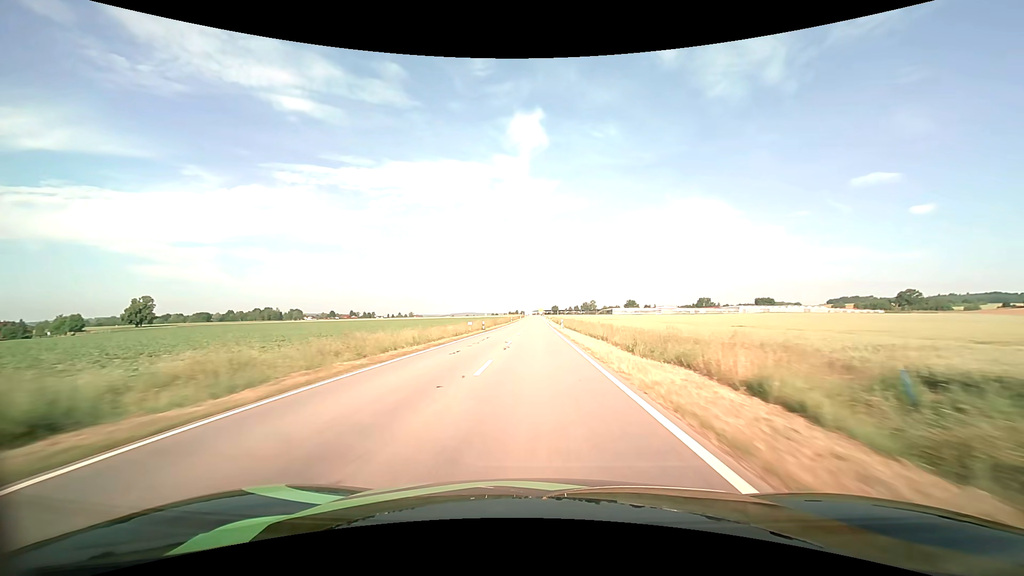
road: tertiary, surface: asphalt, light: Day
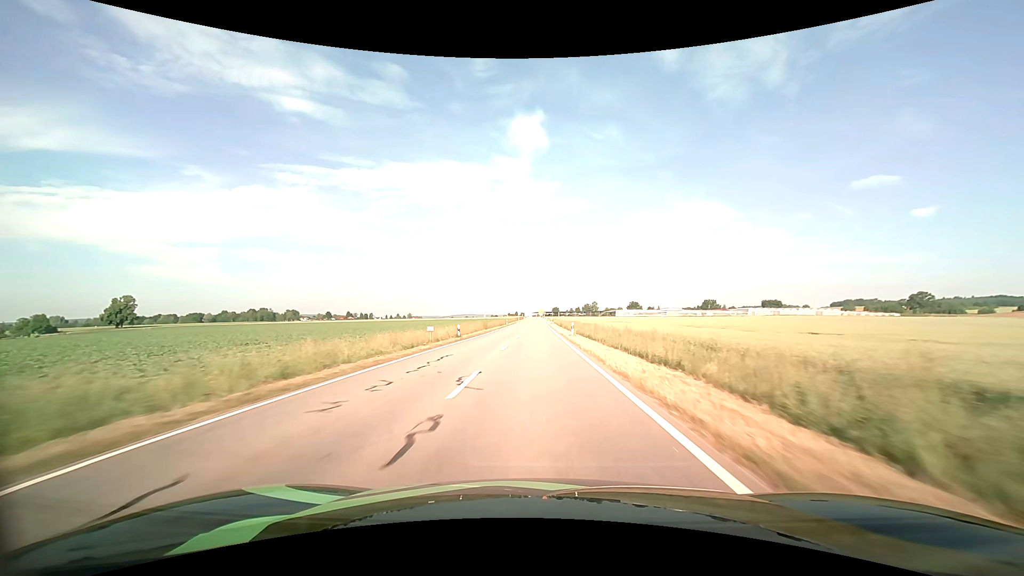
(0.0, +15.4) m; 0°
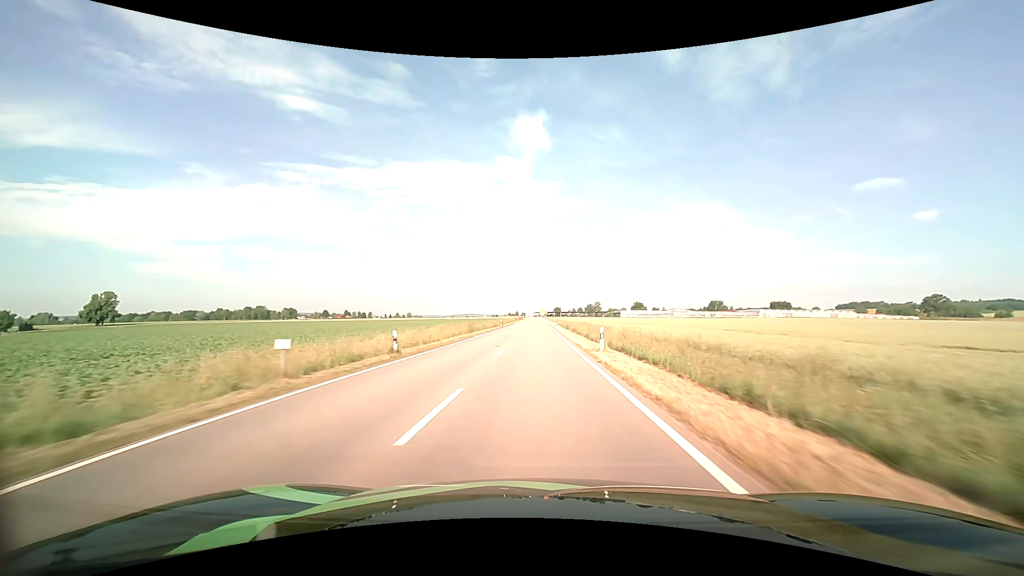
(0.0, +15.9) m; 0°
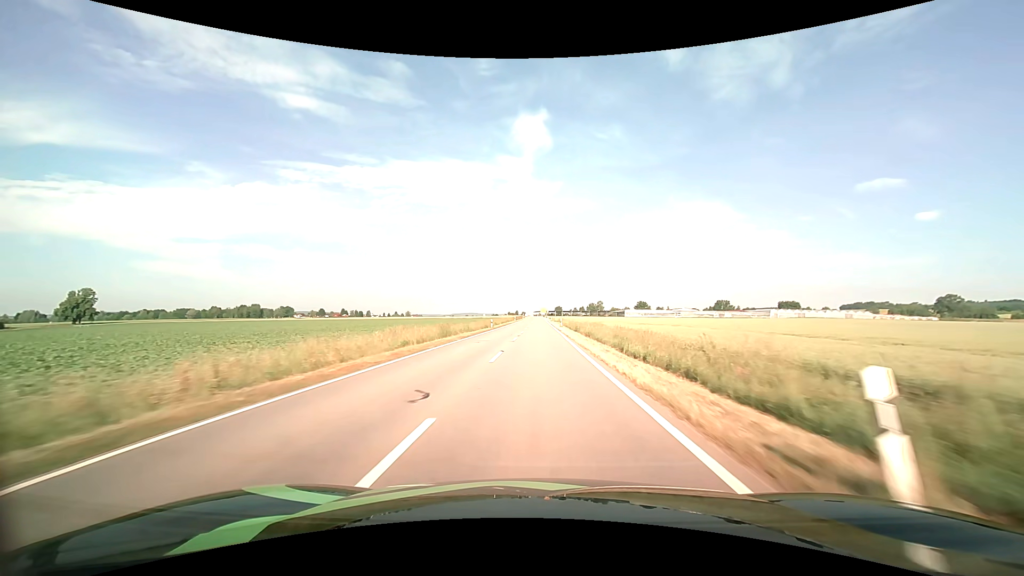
(0.0, +15.0) m; 0°
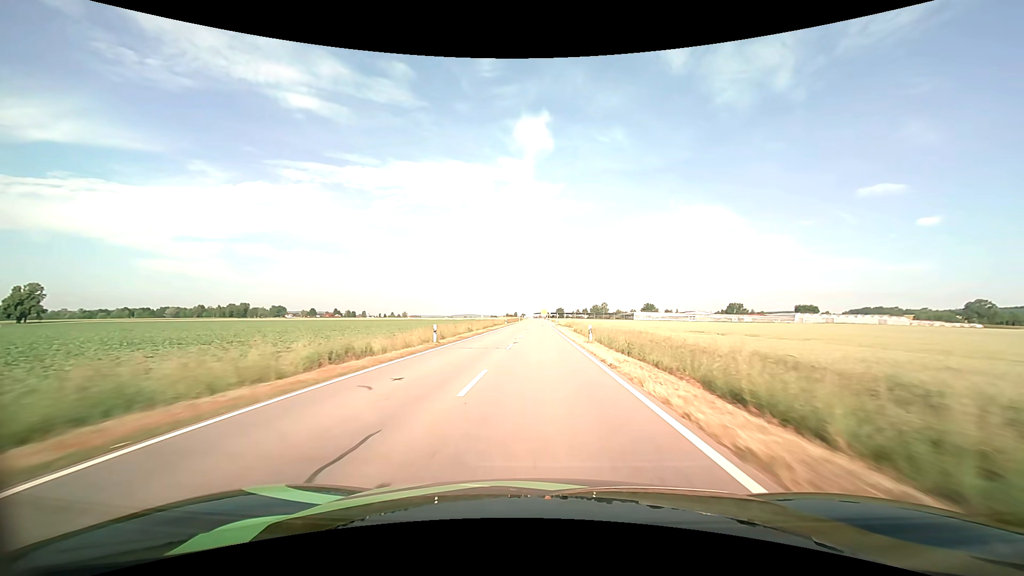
(0.0, +30.9) m; 0°
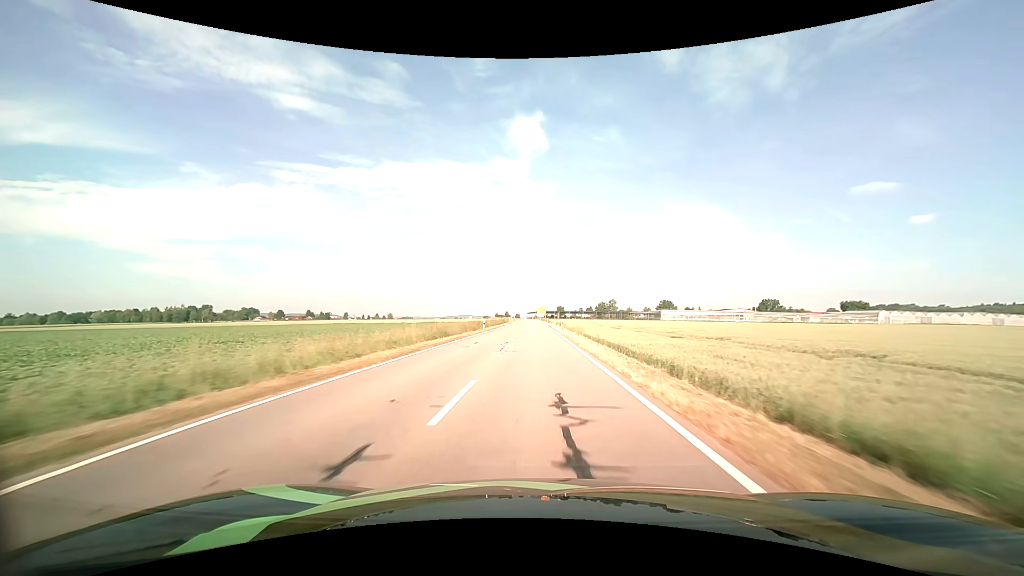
(+0.3, +77.2) m; +1°
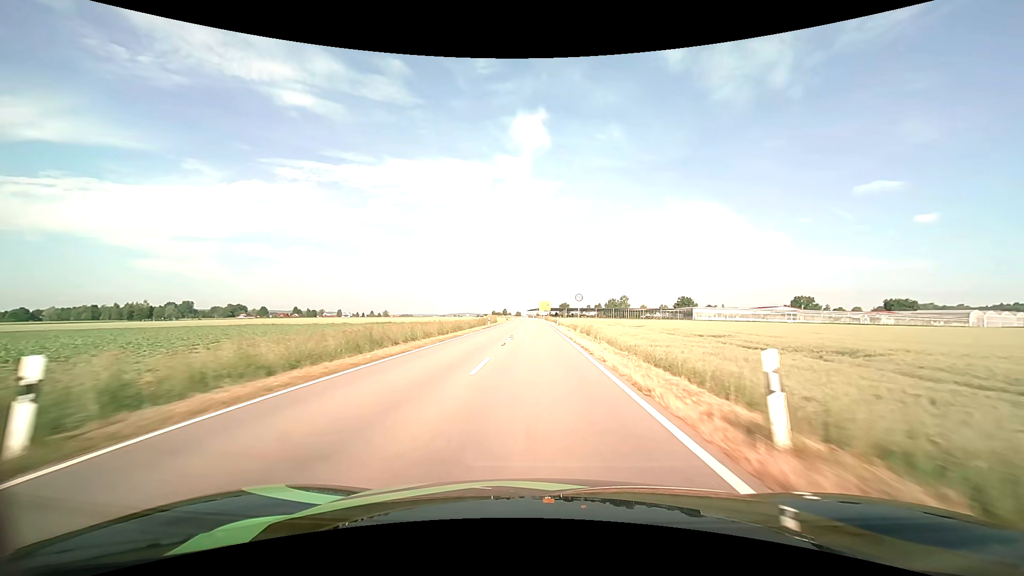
(-0.1, +44.3) m; 0°
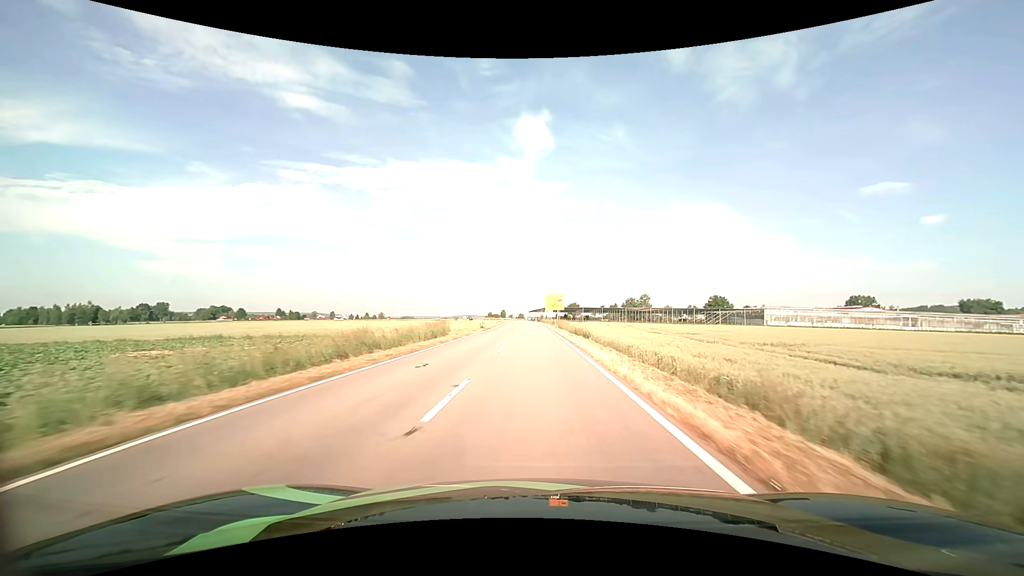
(-0.2, +54.3) m; 0°
(0, +10) (0, +20) (0, +30) (0, +40) (0, +50) (-1, +60) (-1, +70) (-1, +80) (-2, +90) (-2, +100) m
